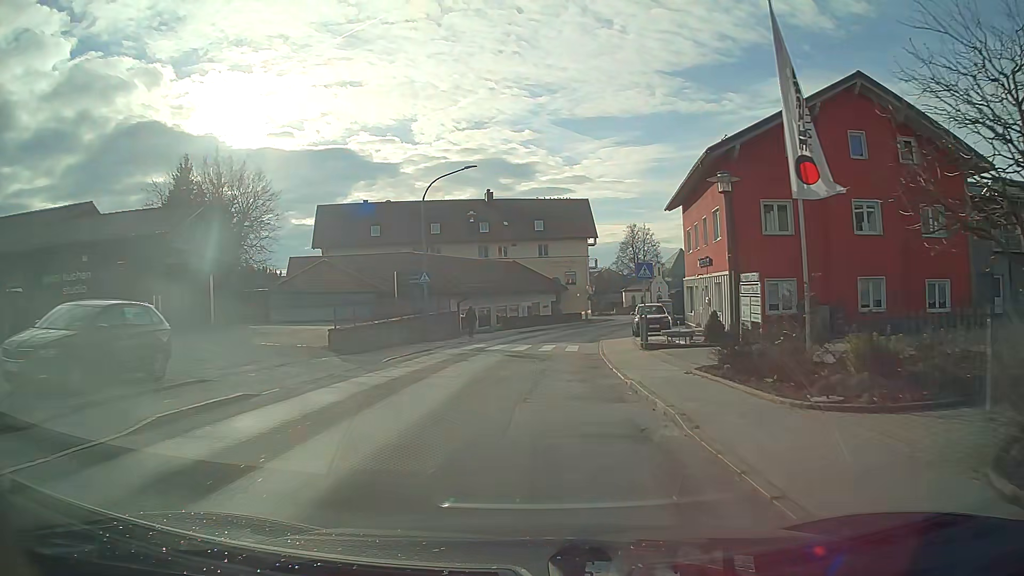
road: tertiary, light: Day
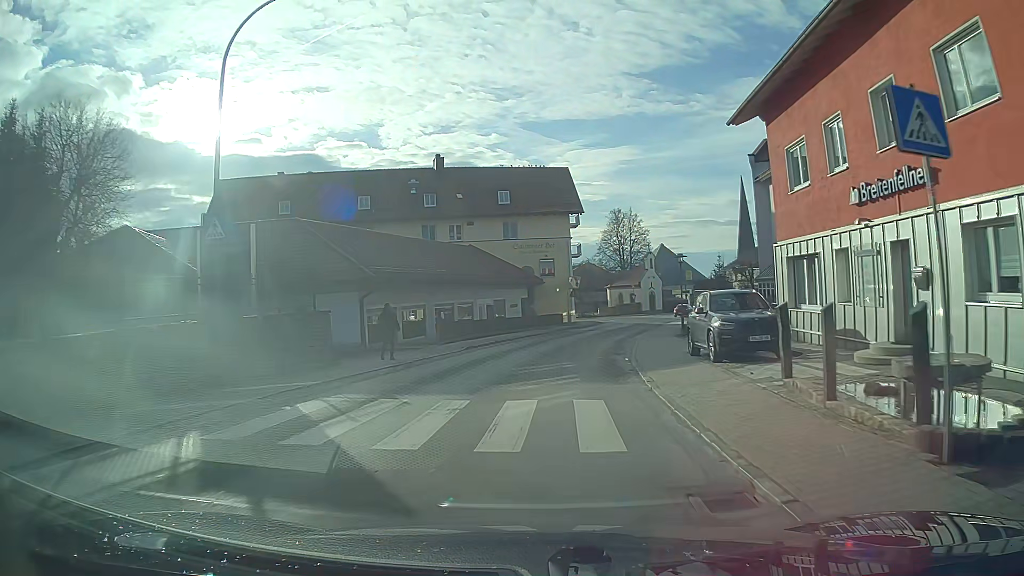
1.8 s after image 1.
(+0.4, +19.3) m; +3°
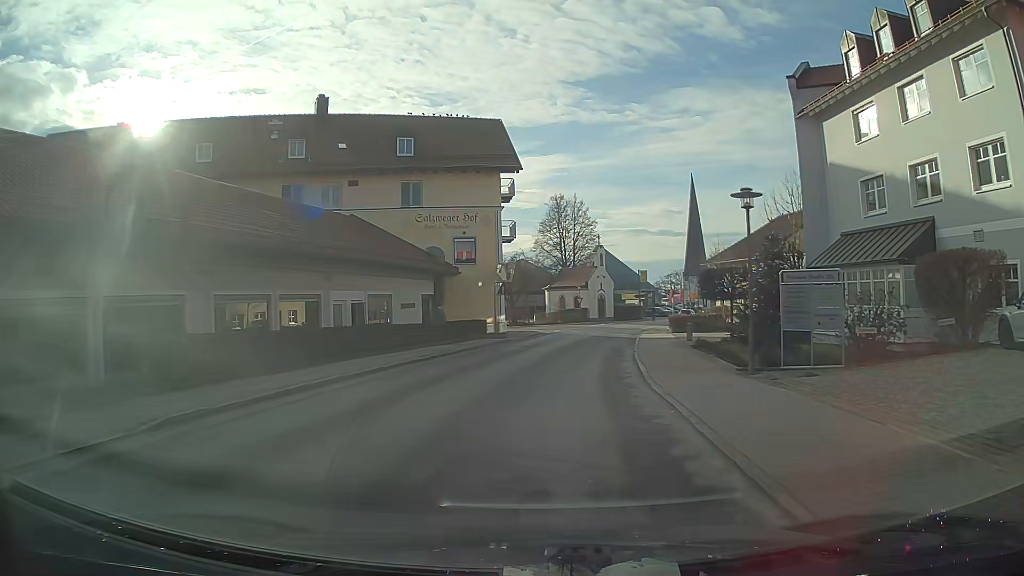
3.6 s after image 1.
(+0.9, +18.2) m; +6°
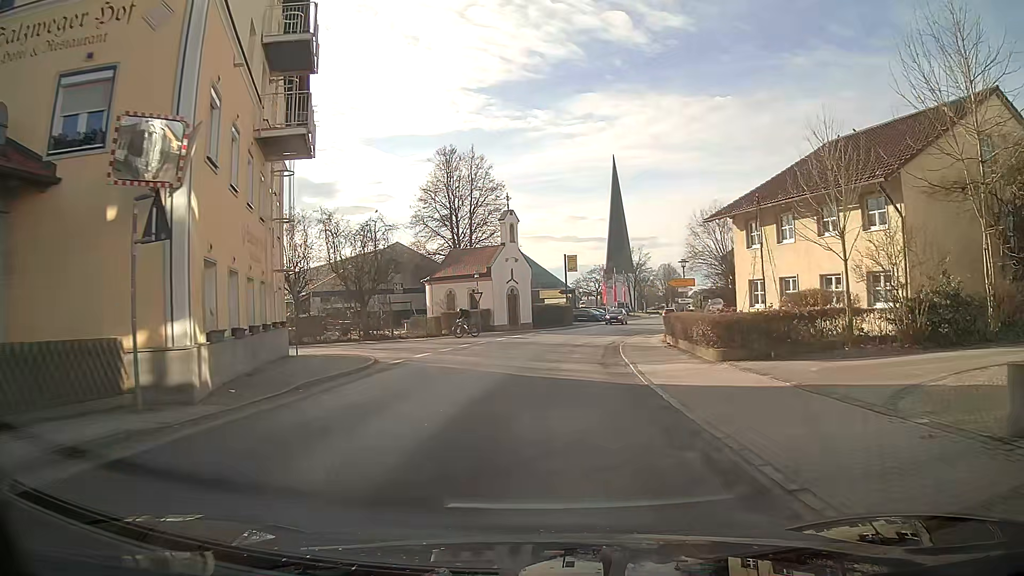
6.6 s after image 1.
(+1.8, +27.0) m; +7°
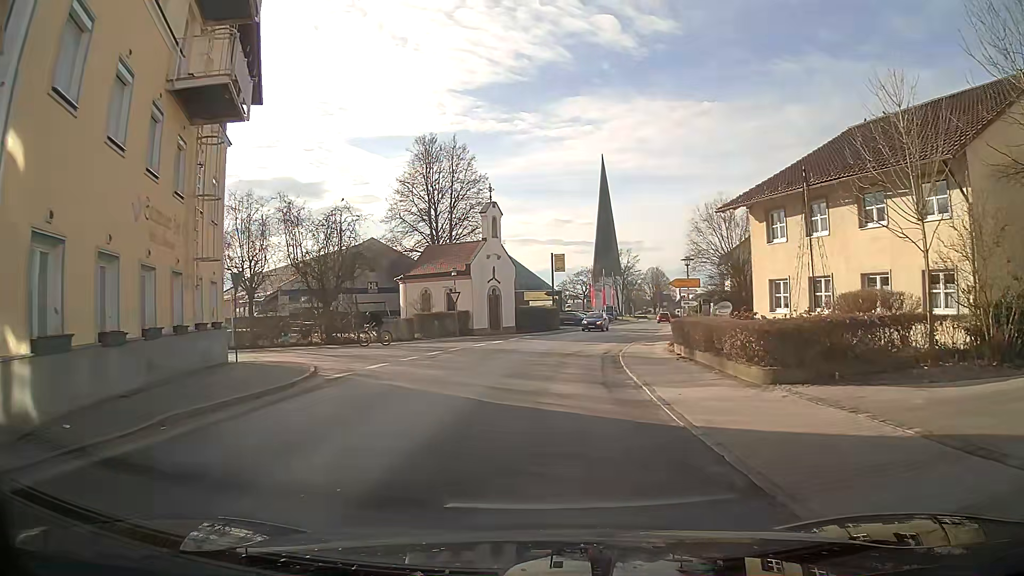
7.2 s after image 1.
(+0.1, +4.3) m; +2°
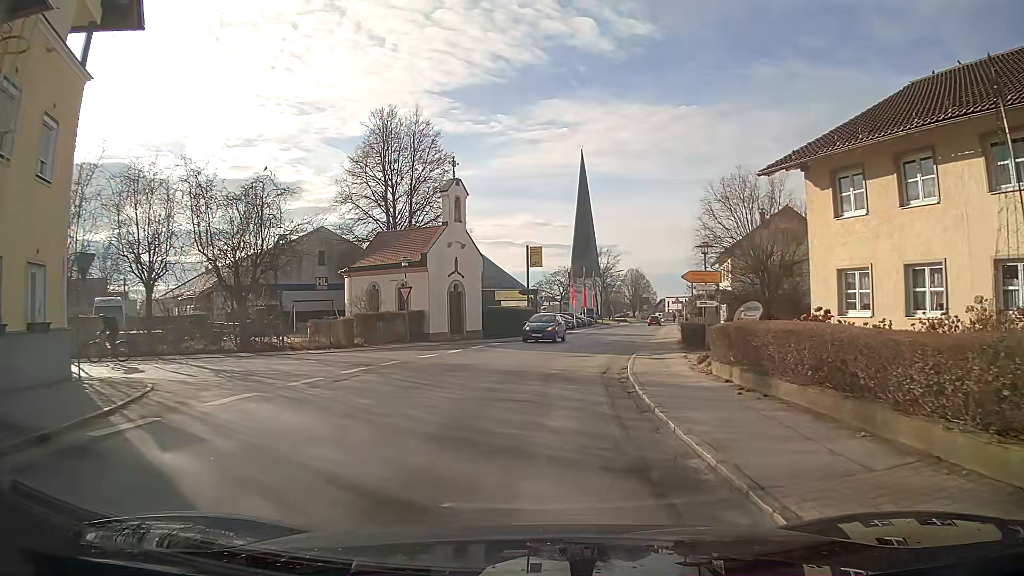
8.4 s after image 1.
(+0.1, +7.6) m; +1°
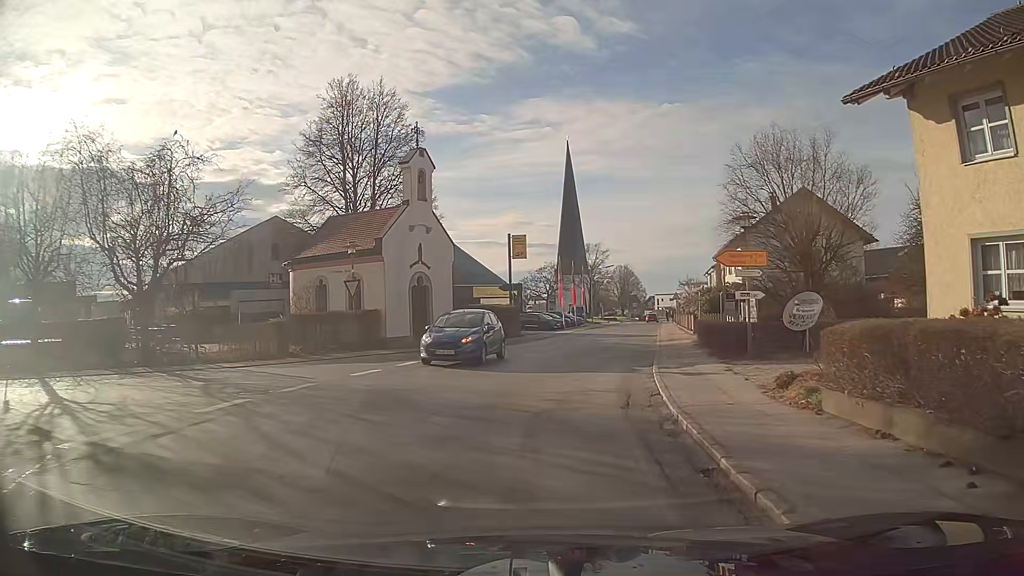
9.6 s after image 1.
(+0.1, +6.5) m; +1°
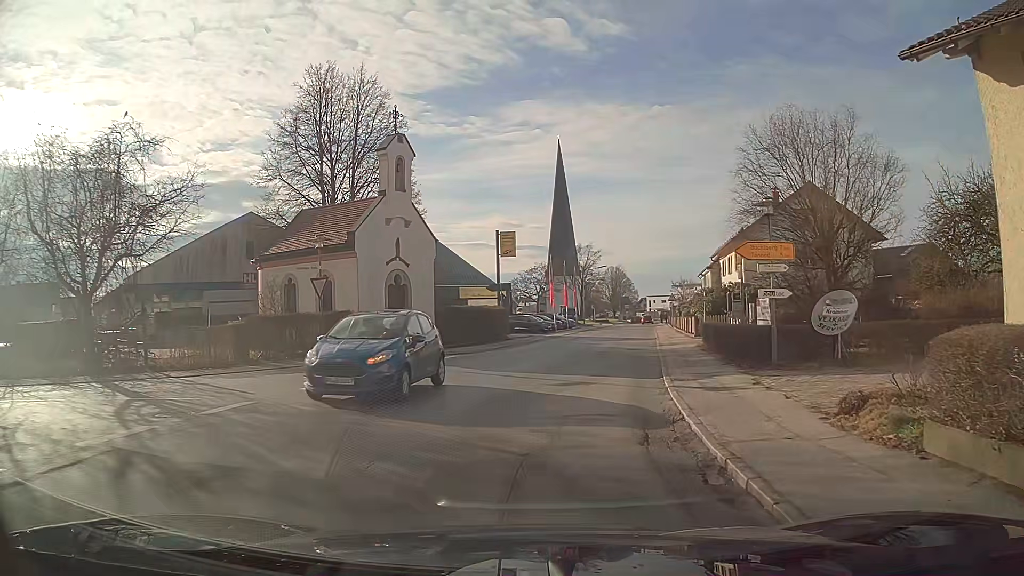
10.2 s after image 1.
(0.0, +2.6) m; +1°
(-2, +9) (-11, +11) (-20, +6) (-28, 0) (-36, -6) (-44, -13) (-52, -19) (-60, -25) (-67, -31) (-75, -37) m
